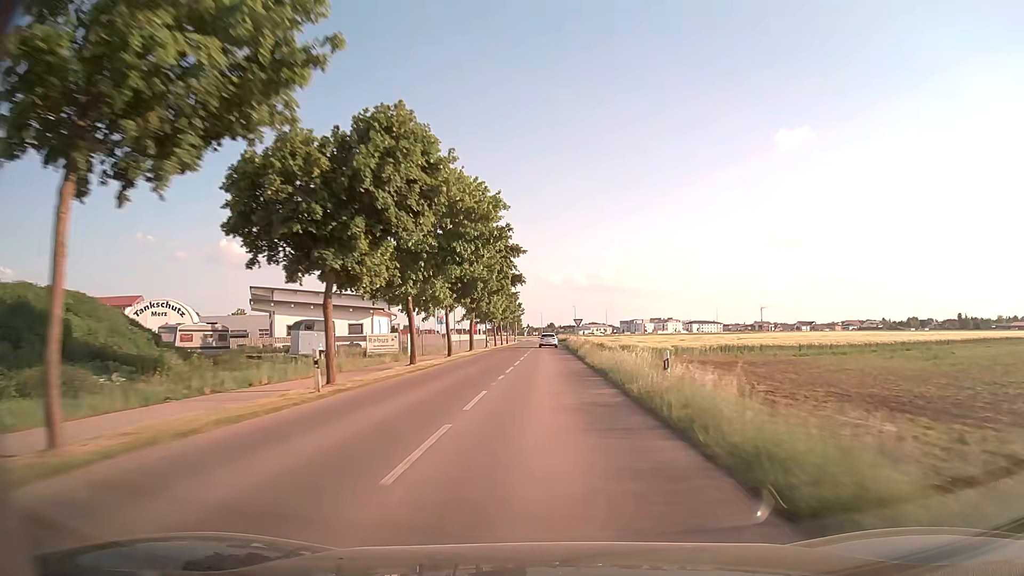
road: tertiary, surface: asphalt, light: Day
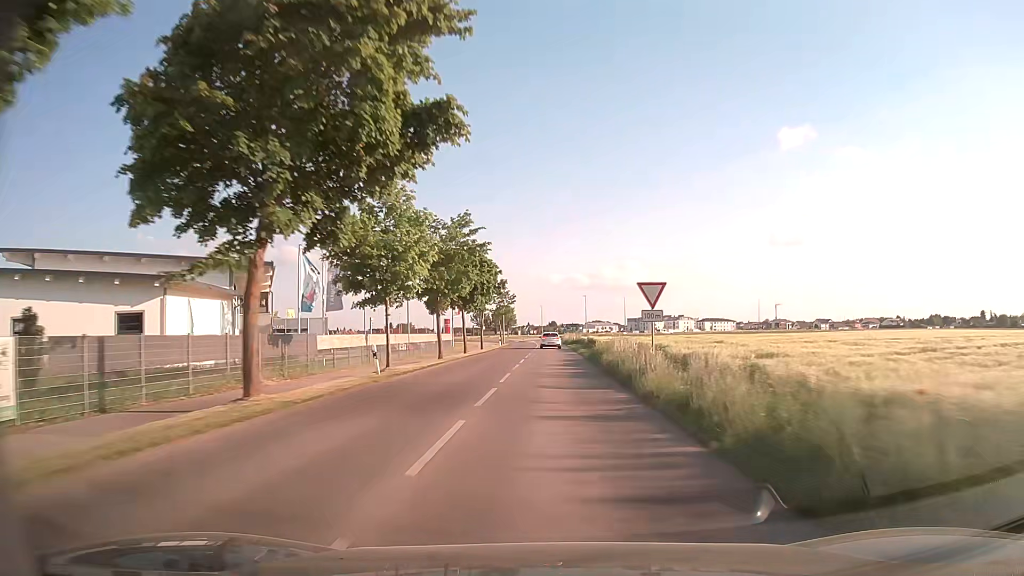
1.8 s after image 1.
(0.0, +41.3) m; 0°
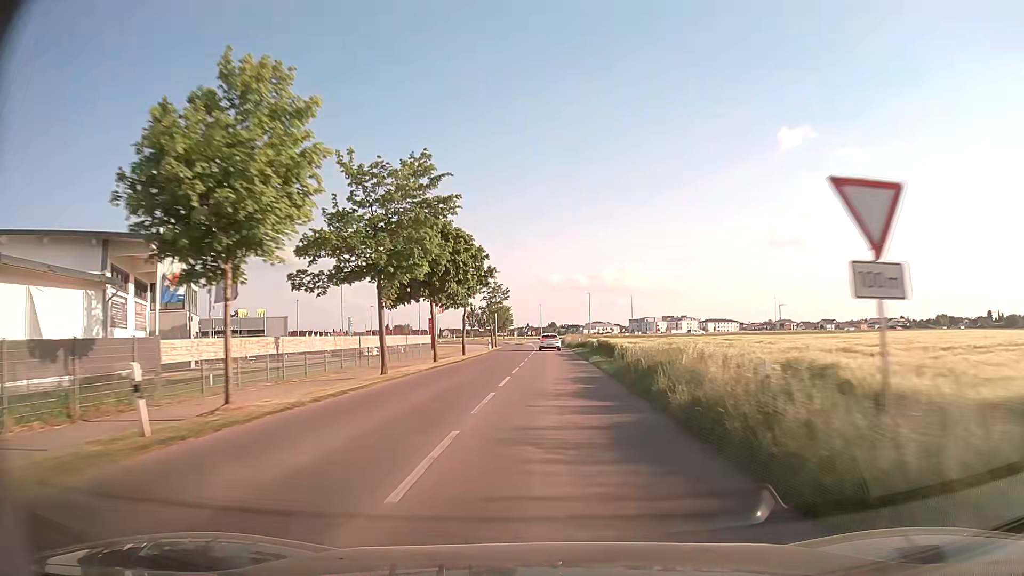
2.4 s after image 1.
(0.0, +12.8) m; 0°
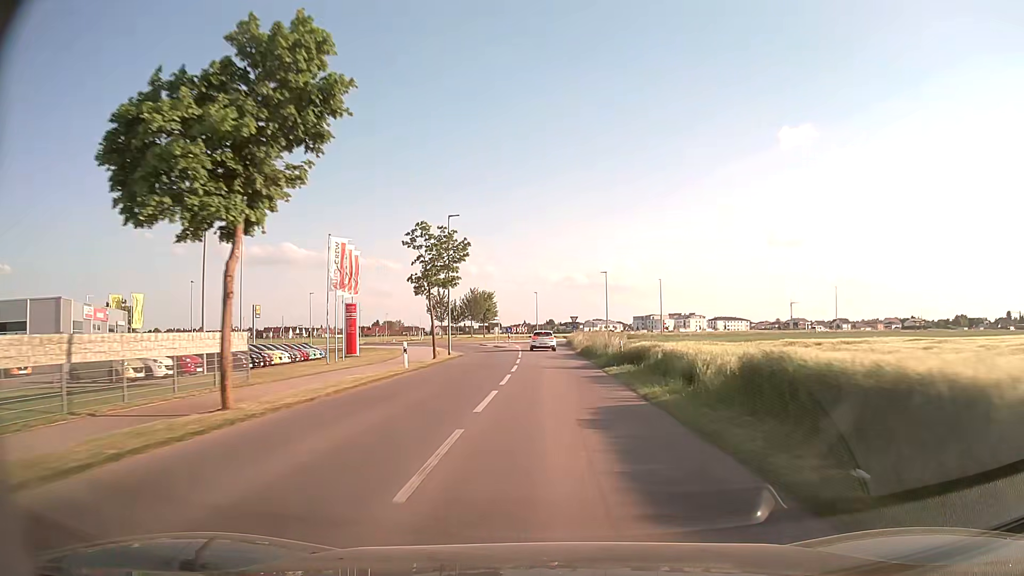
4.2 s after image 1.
(+0.1, +35.6) m; 0°
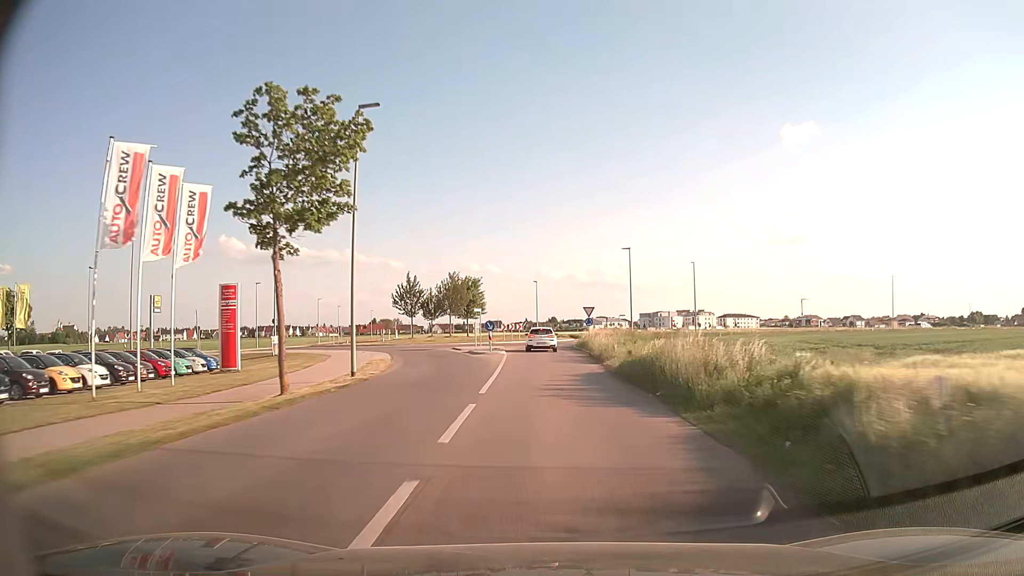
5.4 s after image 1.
(0.0, +21.0) m; 0°
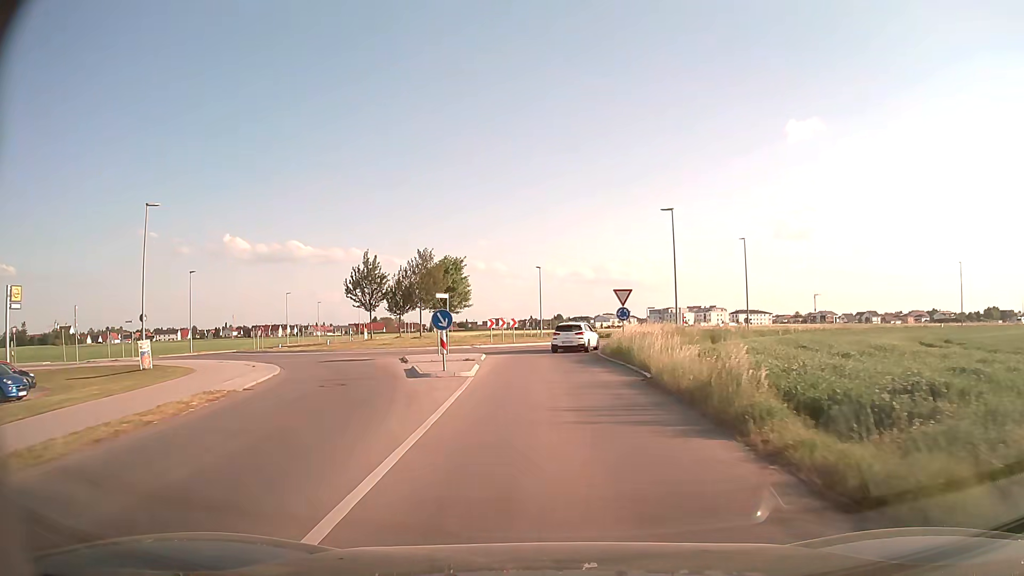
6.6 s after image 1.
(-0.1, +18.0) m; -1°
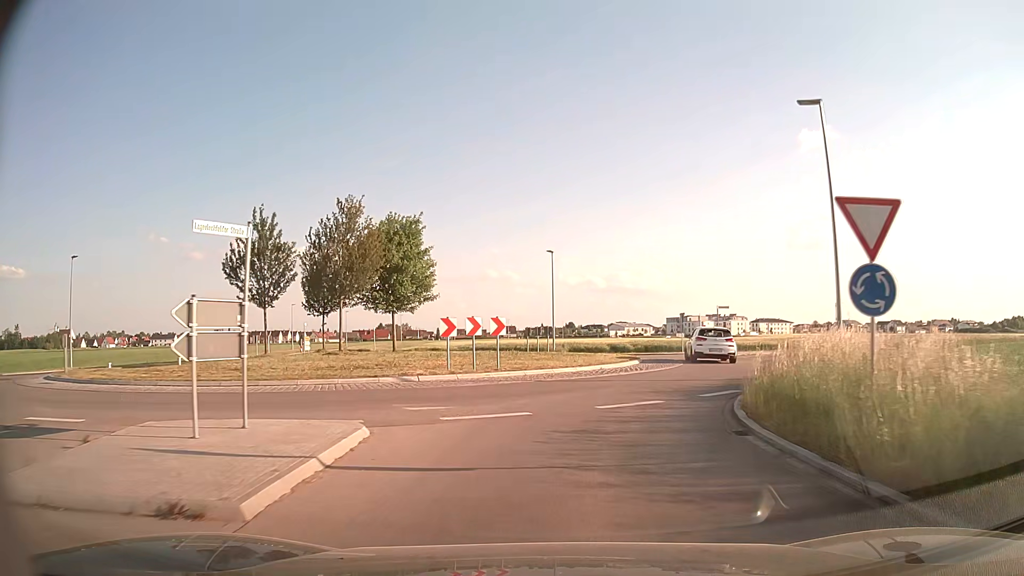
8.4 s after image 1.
(-0.3, +21.3) m; -1°
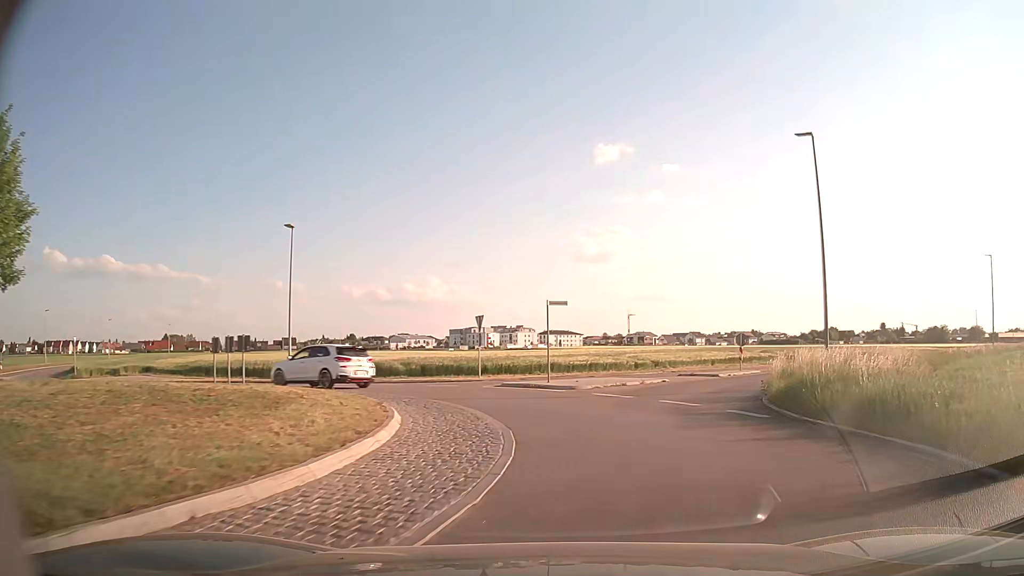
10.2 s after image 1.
(+2.2, +17.1) m; +18°
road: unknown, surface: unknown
(+1, +10) (+4, +19) (+9, +28) (+16, +35) (+24, +42) (+31, +48) (+39, +55) (+47, +61) (+54, +68) (+62, +74) m
